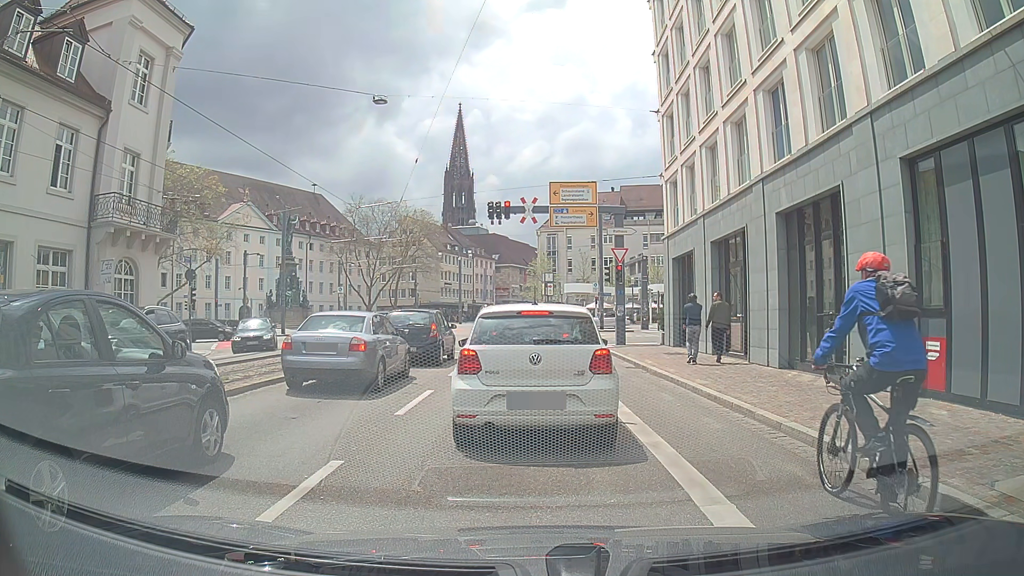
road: primary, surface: asphalt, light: Day
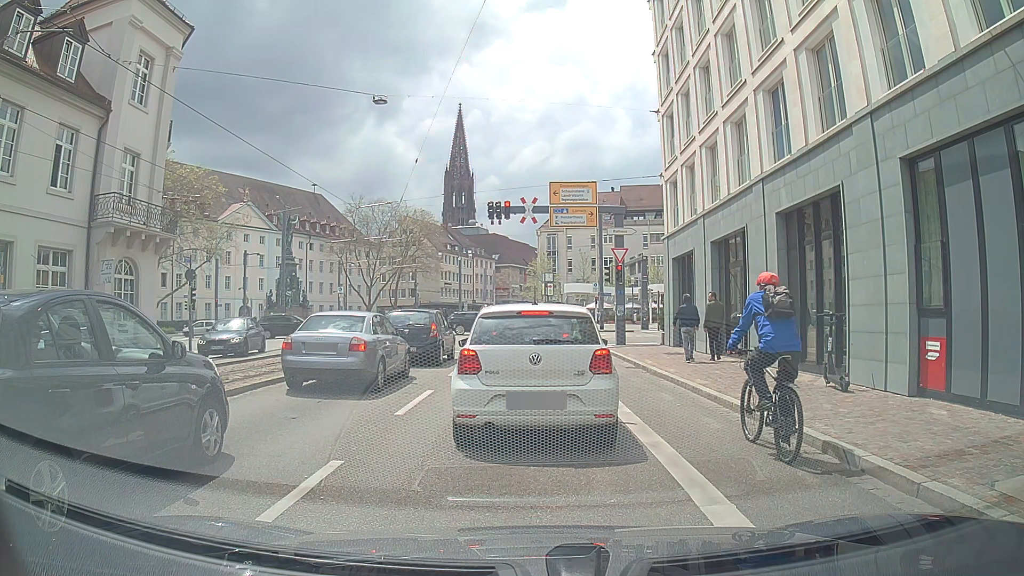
(0.0, 0.0) m; 0°
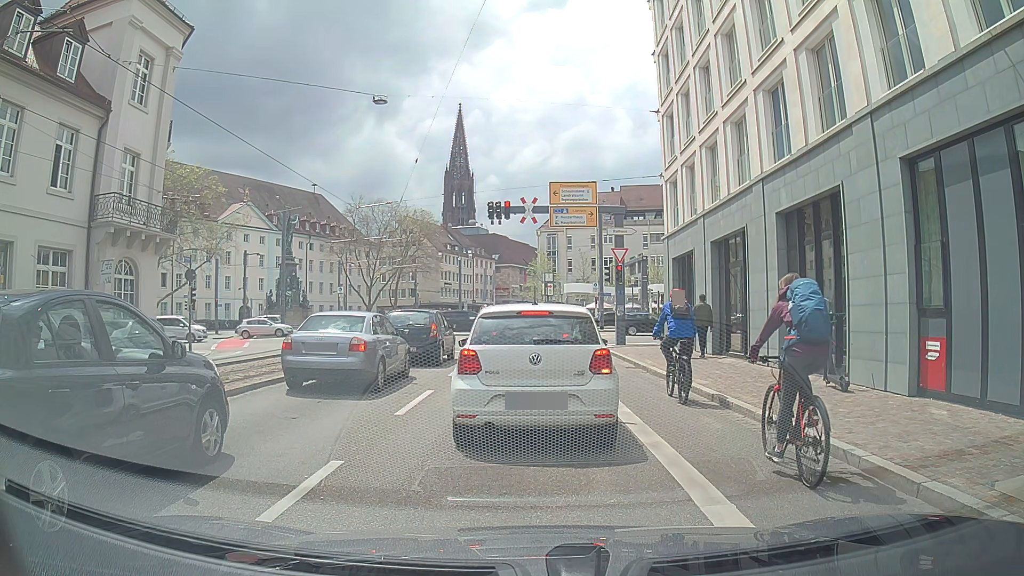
(0.0, 0.0) m; 0°
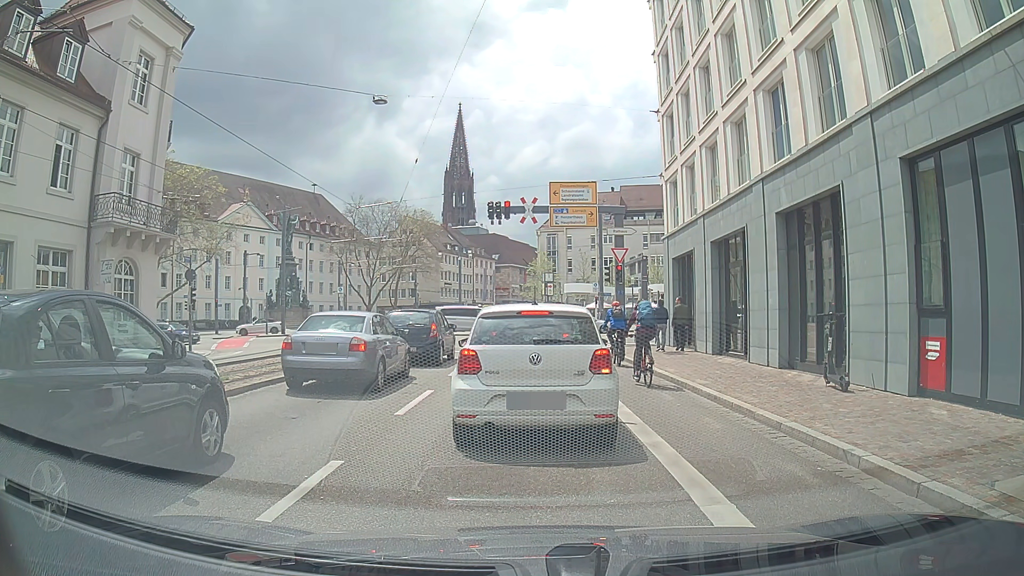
(0.0, 0.0) m; 0°
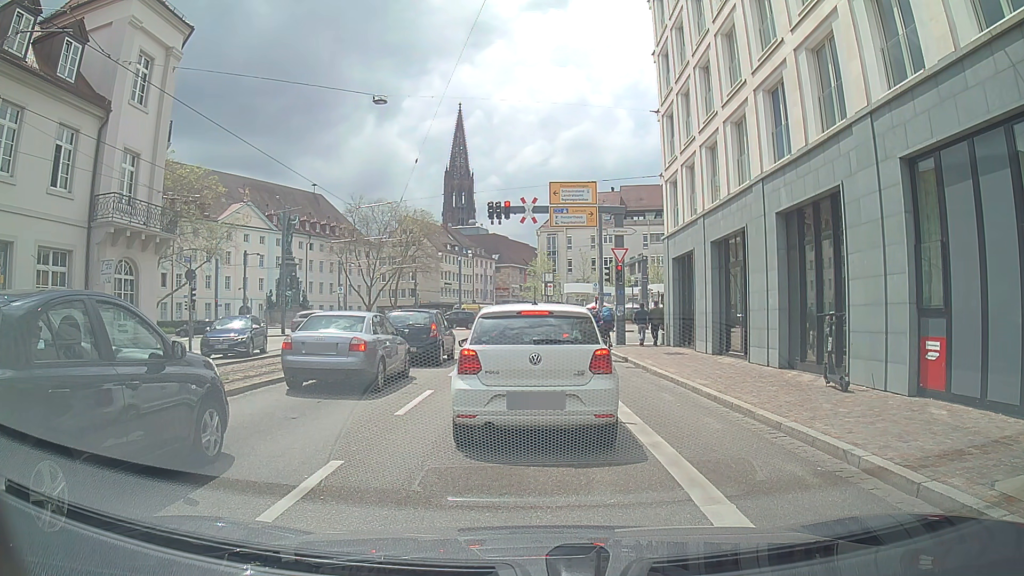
(0.0, 0.0) m; 0°
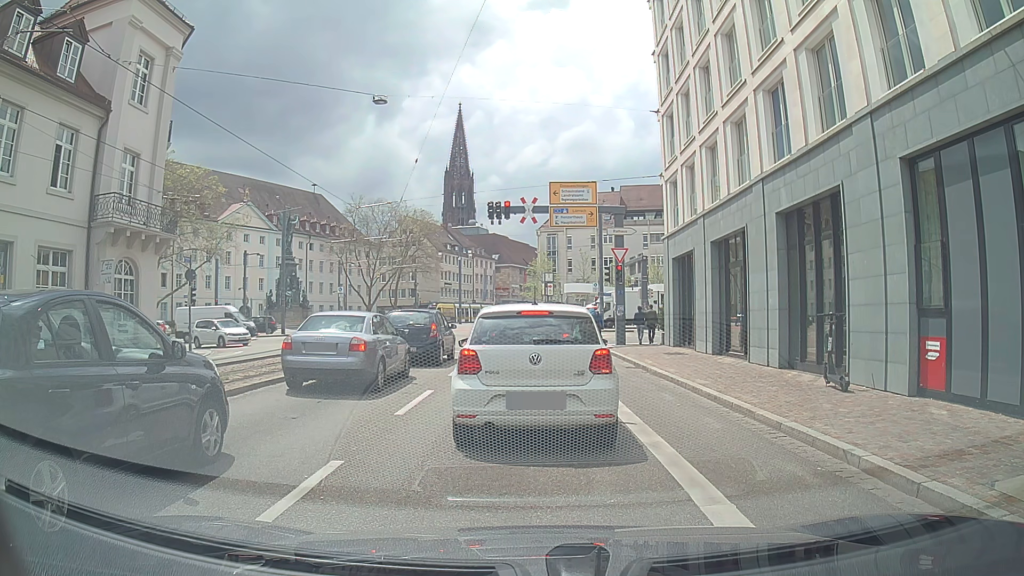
(0.0, 0.0) m; 0°
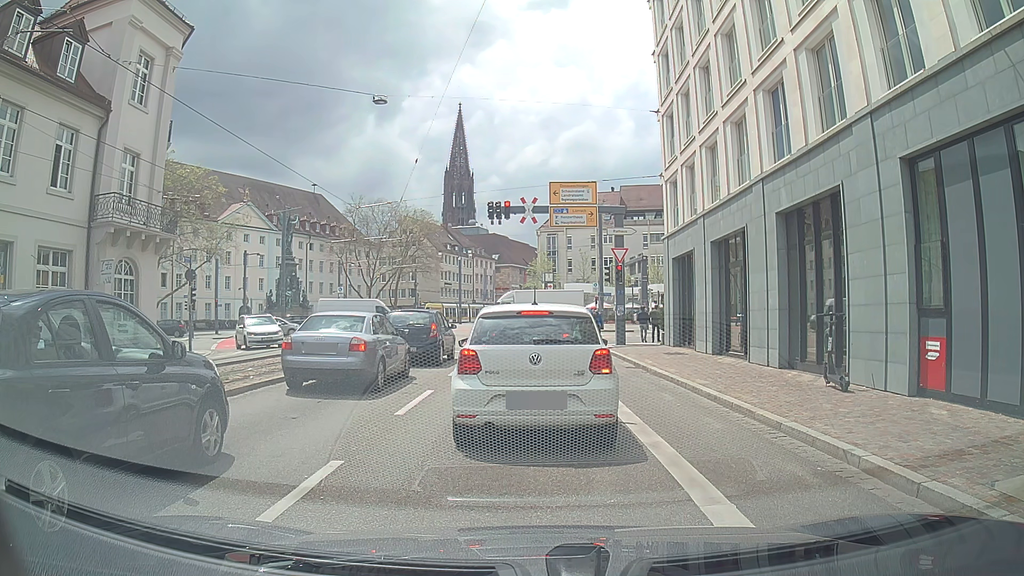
(0.0, 0.0) m; 0°
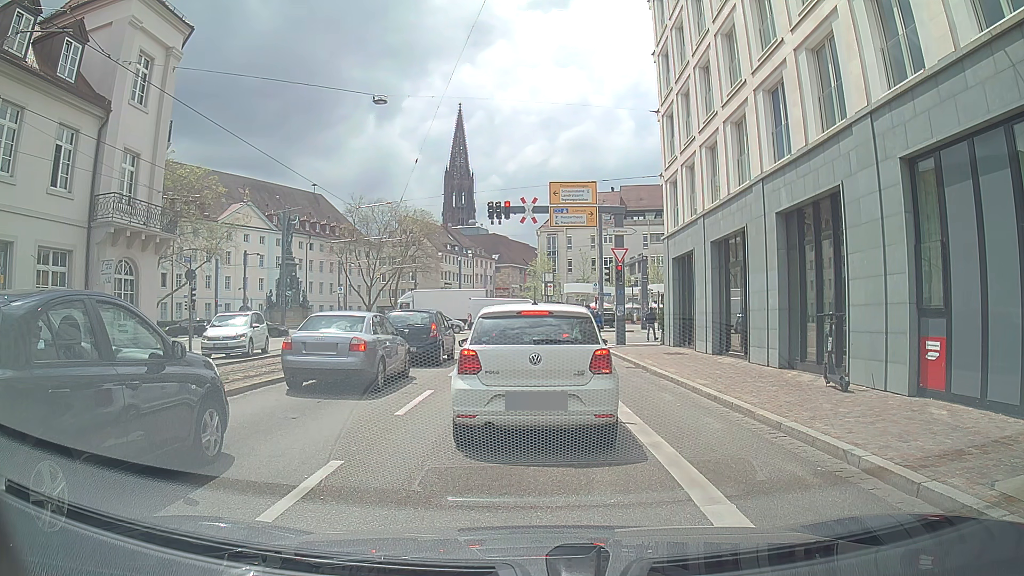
(0.0, 0.0) m; 0°
